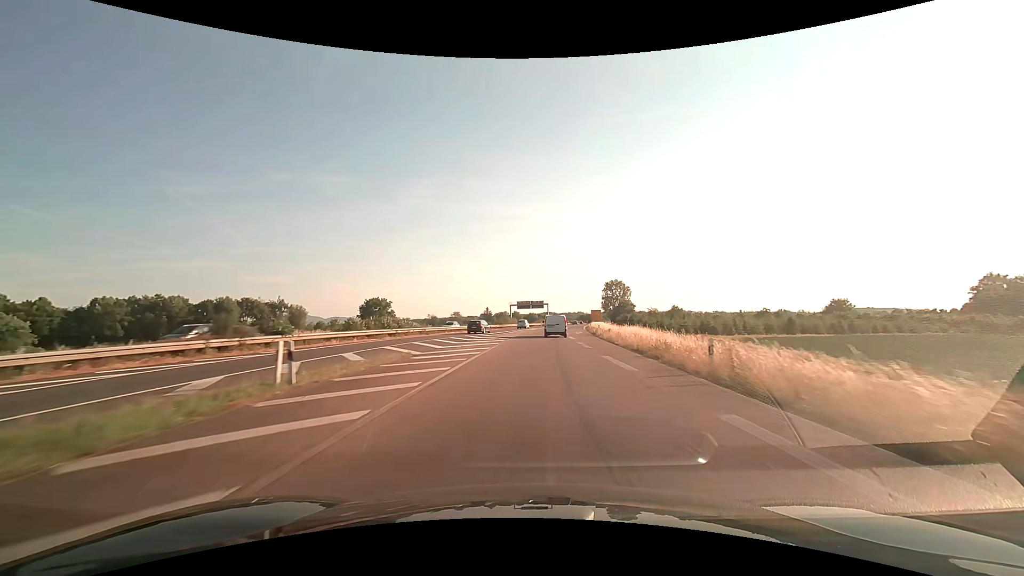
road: trunk_link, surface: asphalt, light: Day
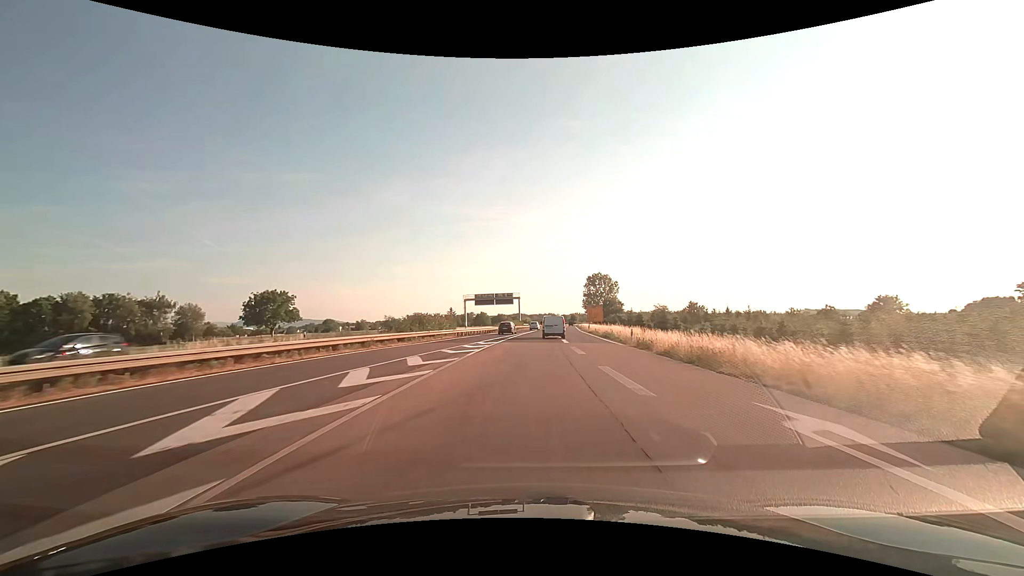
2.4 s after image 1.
(+1.6, +53.0) m; +3°
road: trunk
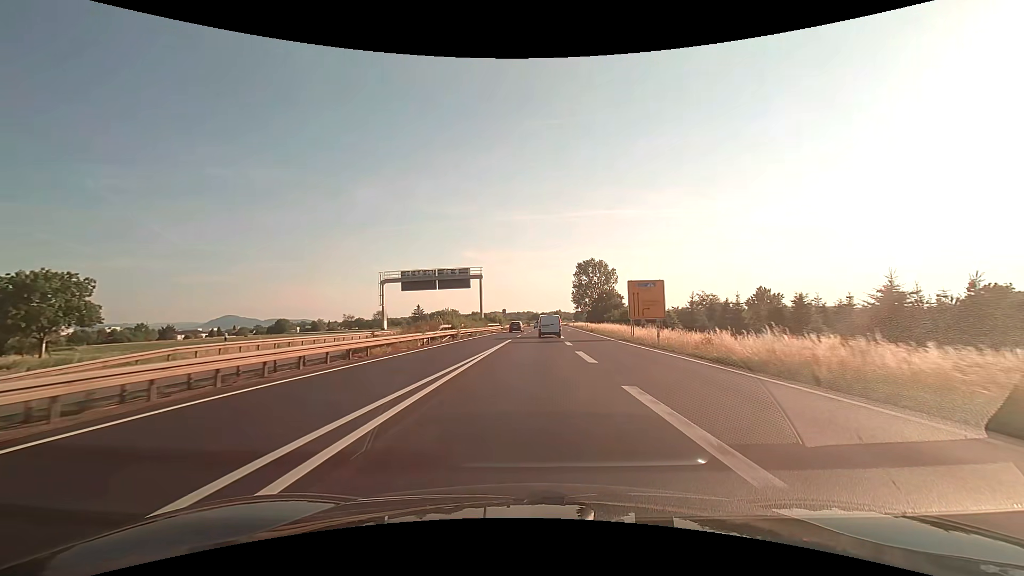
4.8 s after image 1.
(+1.2, +52.3) m; +2°
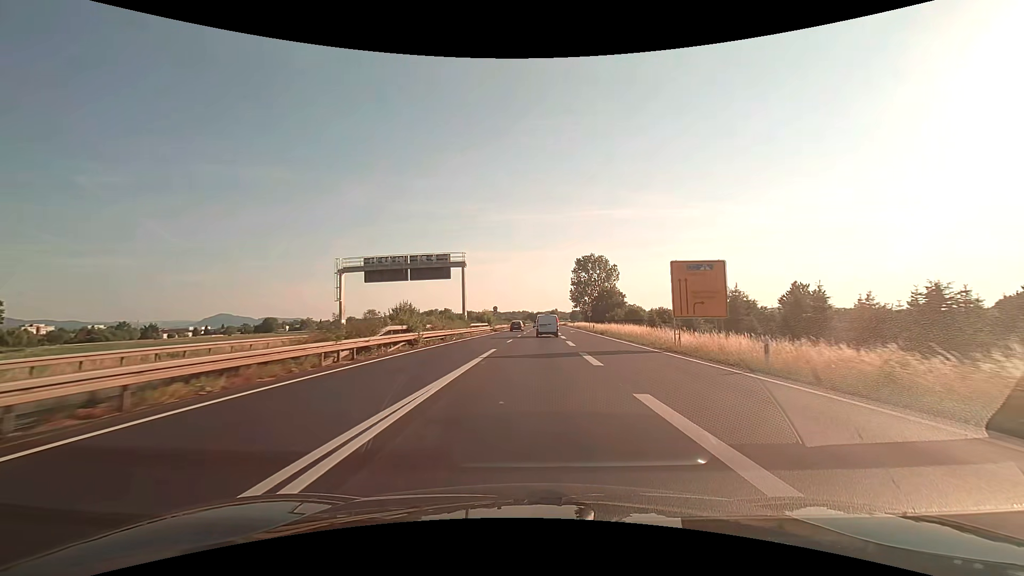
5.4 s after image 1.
(+0.1, +13.1) m; +1°
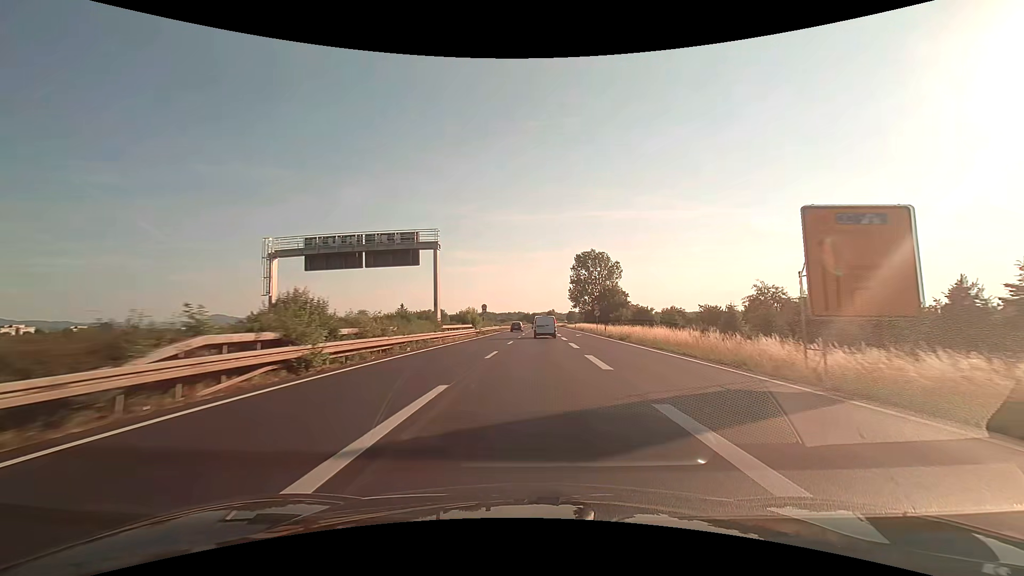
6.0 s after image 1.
(+0.1, +13.1) m; +1°
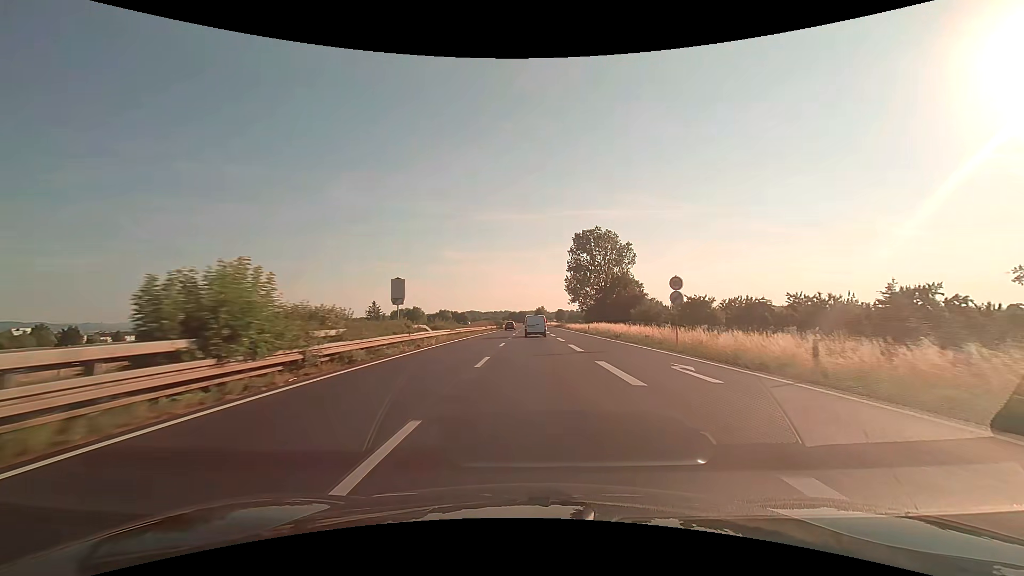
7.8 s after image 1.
(+0.5, +39.7) m; +1°
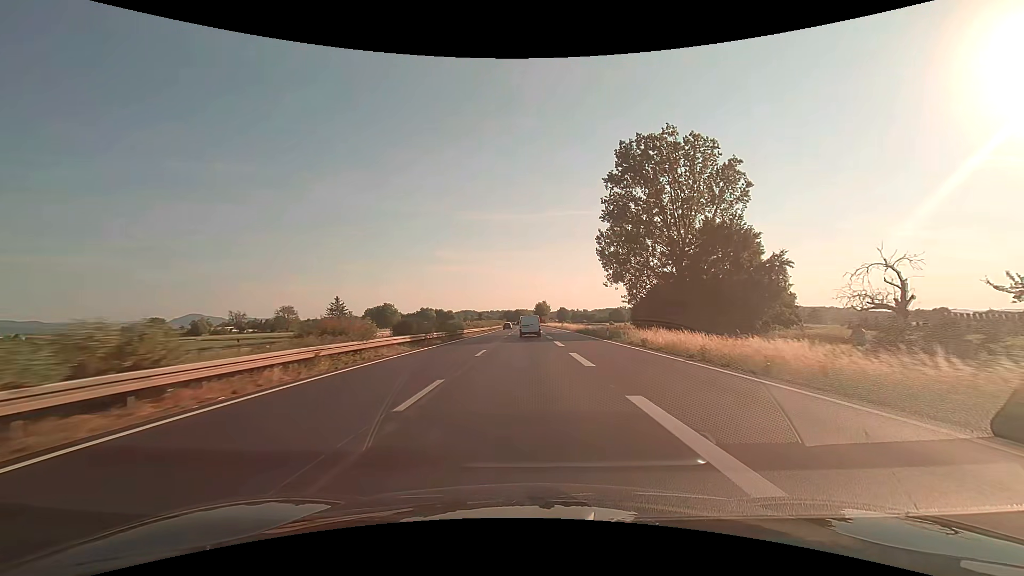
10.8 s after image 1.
(+0.6, +67.6) m; 0°
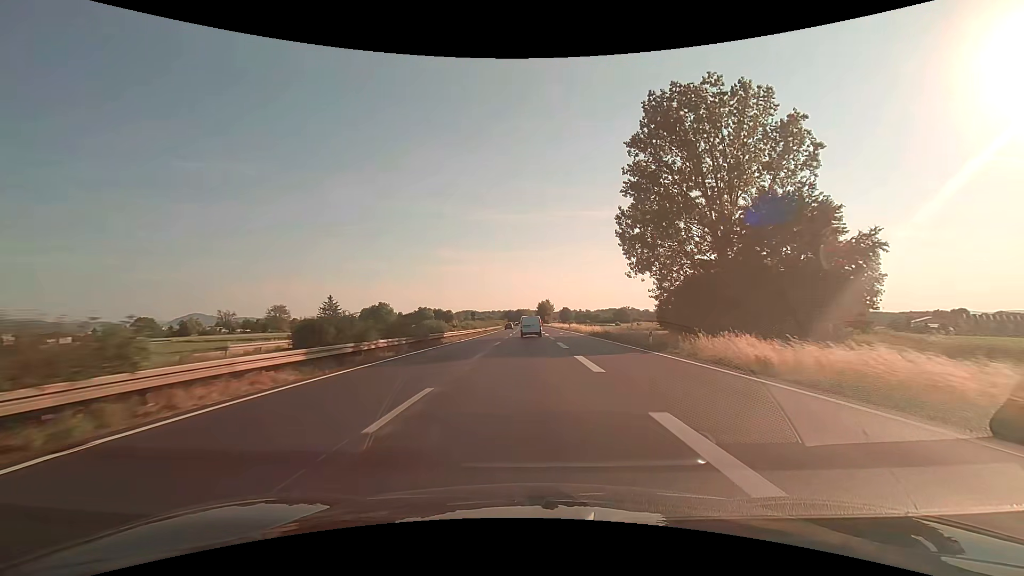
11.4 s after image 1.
(0.0, +13.7) m; 0°
(0, +10) (0, +20) (0, +30) (0, +40) (0, +50) (0, +60) (0, +70) (0, +80) (0, +90) (0, +100) m
